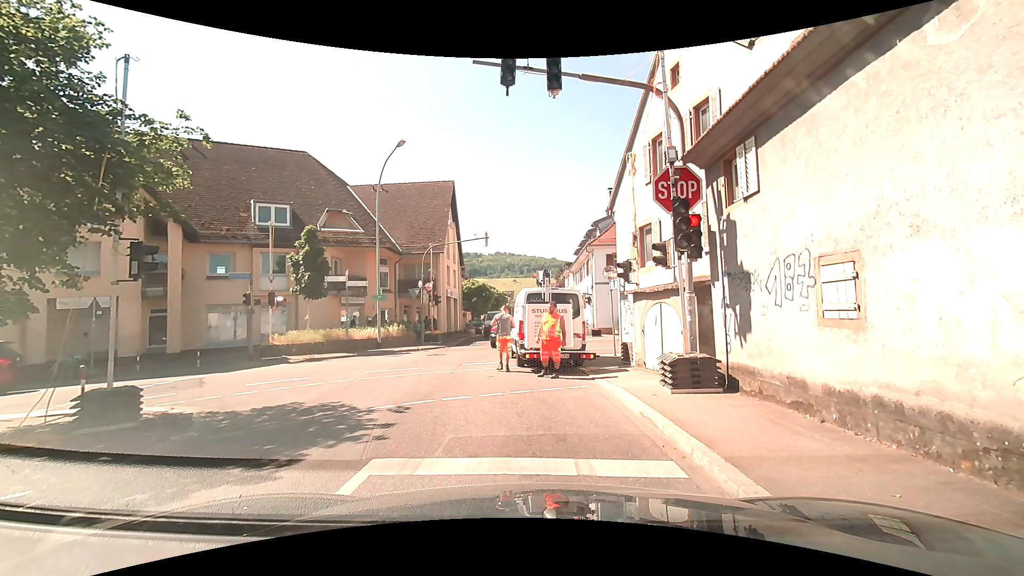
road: tertiary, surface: asphalt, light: Day
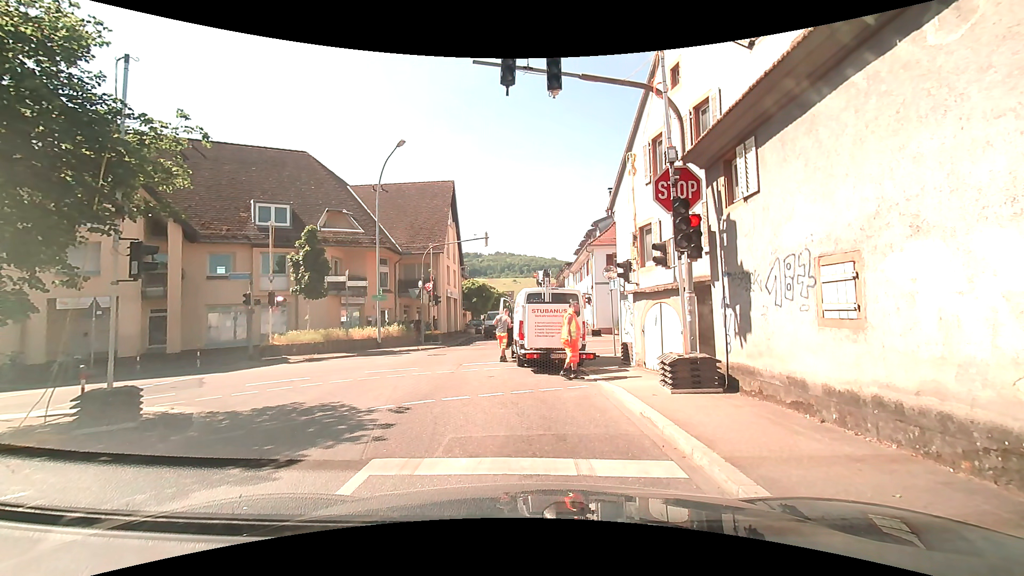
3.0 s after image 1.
(0.0, 0.0) m; 0°
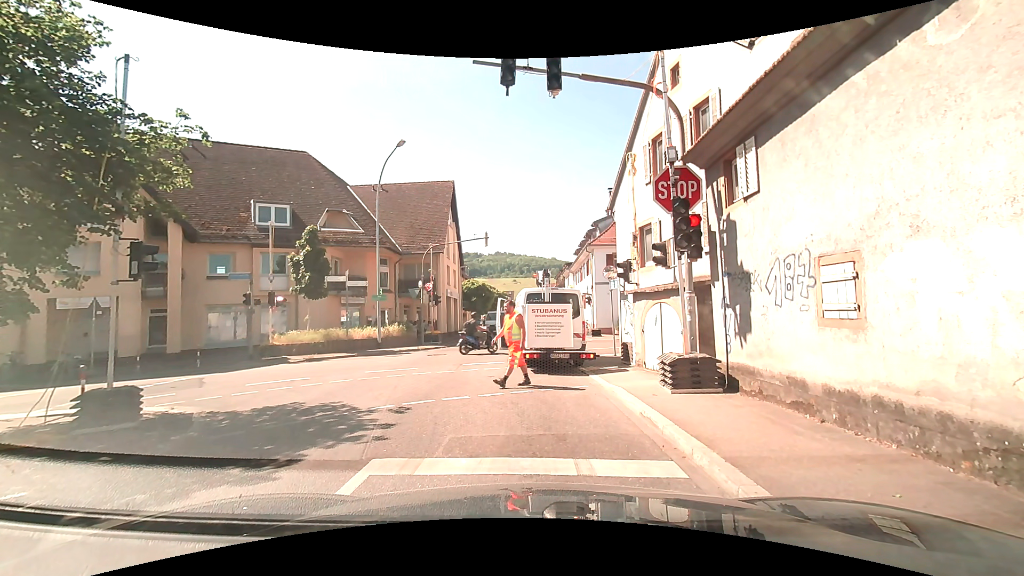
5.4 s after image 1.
(0.0, 0.0) m; 0°
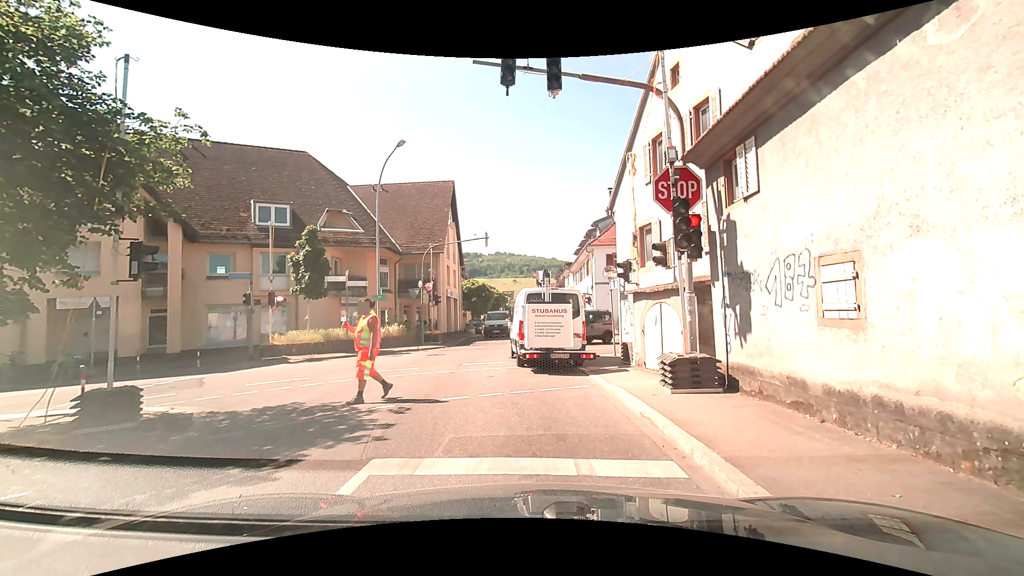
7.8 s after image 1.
(0.0, 0.0) m; 0°
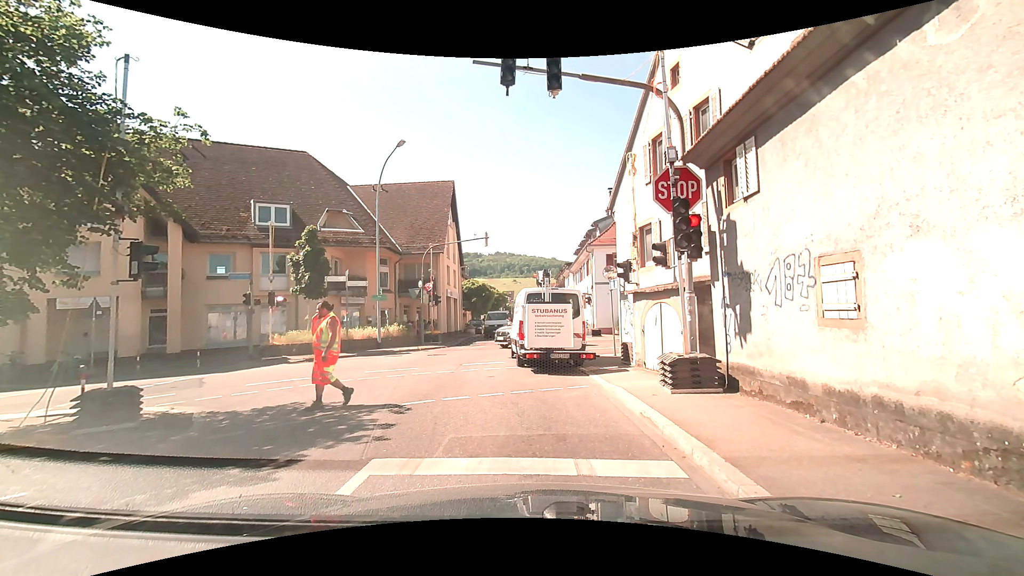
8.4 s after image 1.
(0.0, 0.0) m; 0°
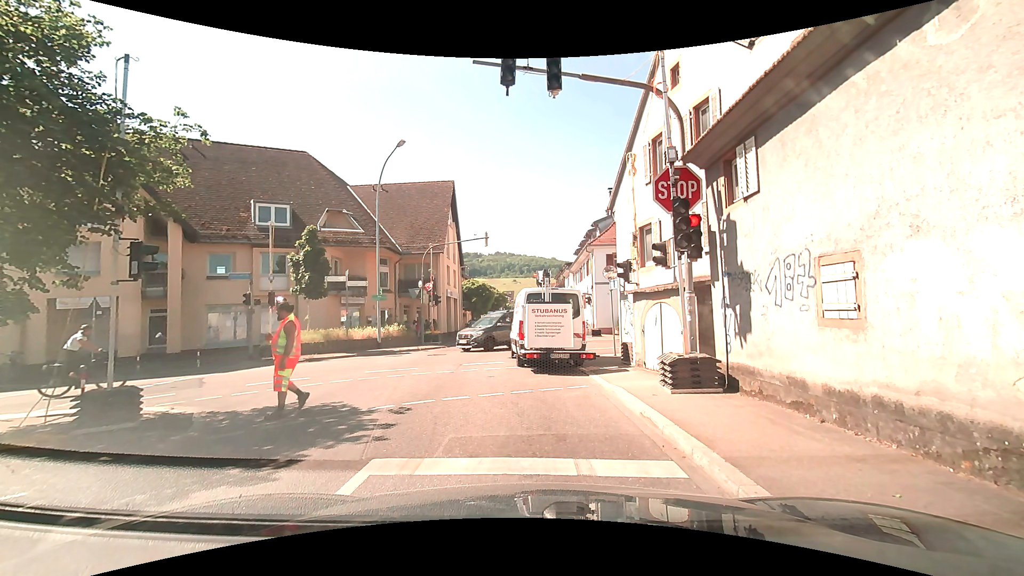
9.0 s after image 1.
(0.0, 0.0) m; 0°
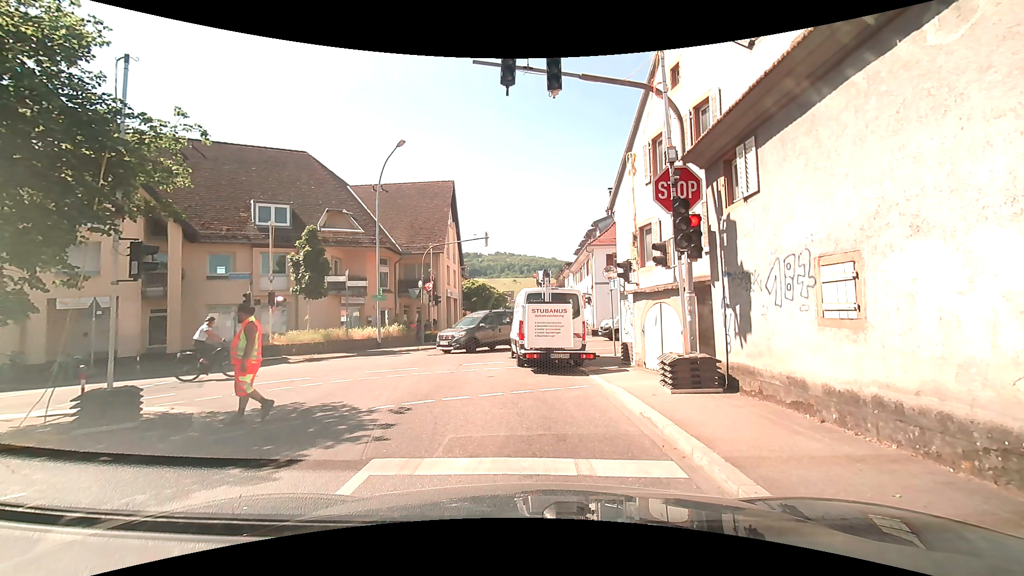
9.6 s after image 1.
(0.0, 0.0) m; 0°
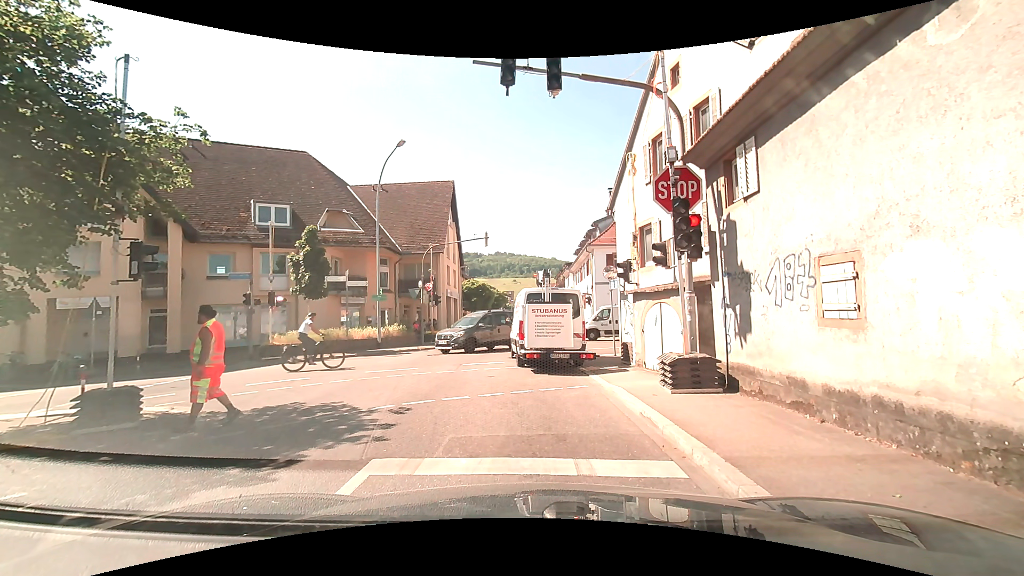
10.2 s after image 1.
(0.0, 0.0) m; 0°
(-1, +10) (-2, +20) (-2, +30) (-2, +40) (-3, +50) (-4, +60) (-5, +70) (-6, +80) (-7, +90) (-7, +100) m
